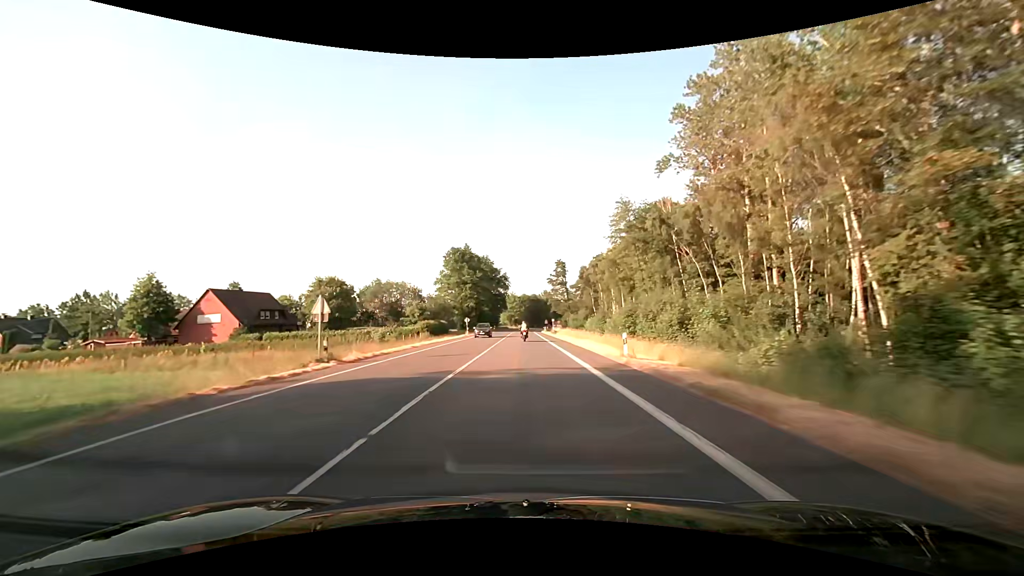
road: secondary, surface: asphalt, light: Day
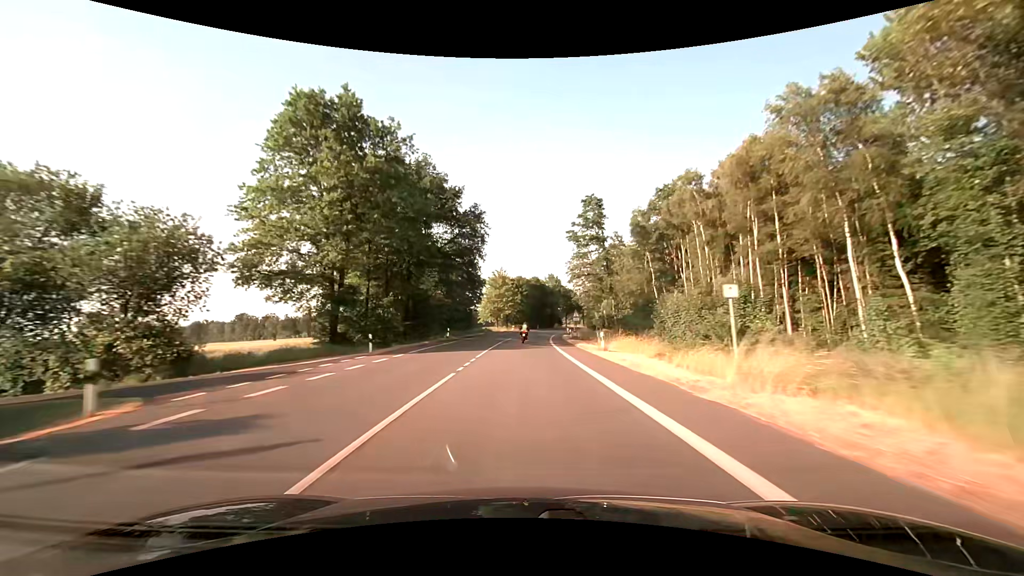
(-0.2, +72.8) m; 0°
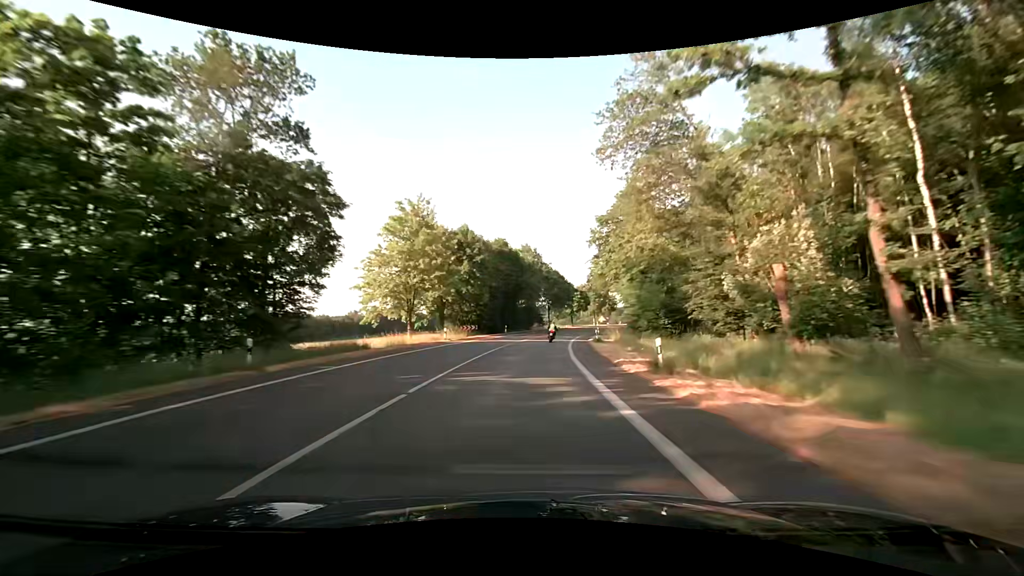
(+1.4, +58.3) m; +3°
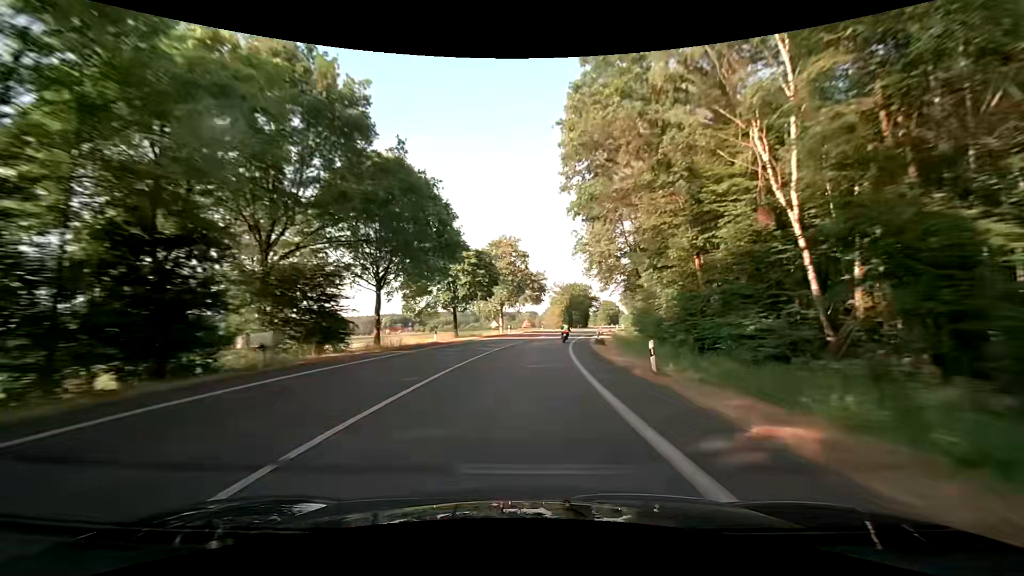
(+7.3, +73.9) m; +12°
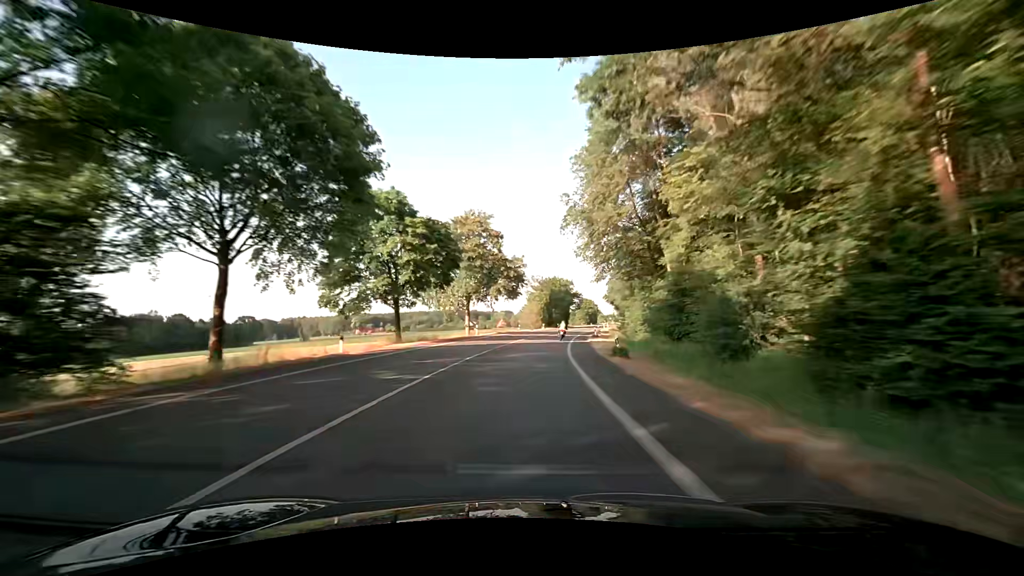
(+0.3, +15.2) m; +3°
(0, +10) (+1, +20) (+1, +30) (+2, +40) (+4, +50) (+5, +60) (+7, +70) (+9, +79) (+11, +89) (+13, +99) m
